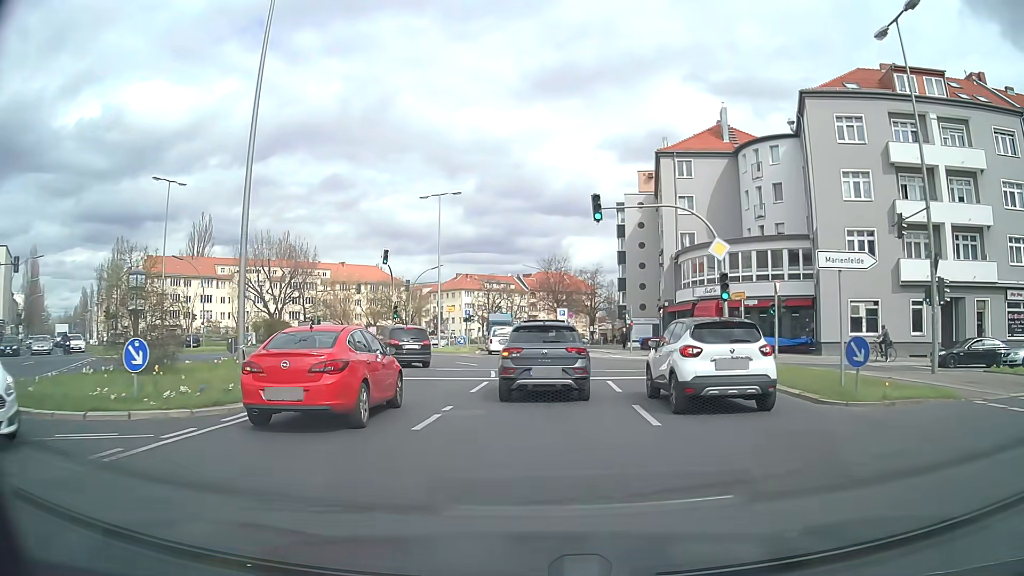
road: secondary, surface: asphalt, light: Day
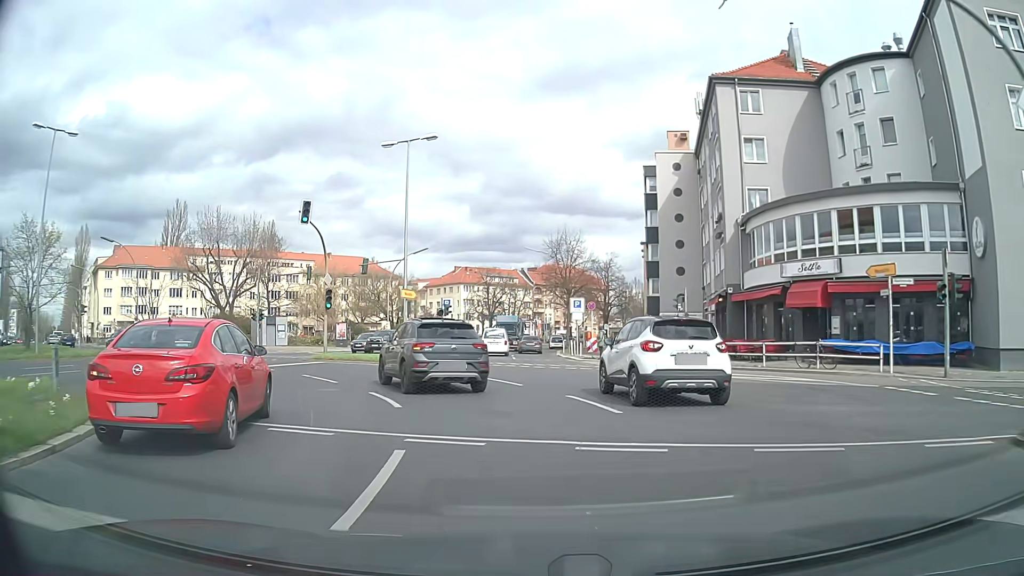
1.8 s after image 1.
(+0.2, +16.1) m; 0°
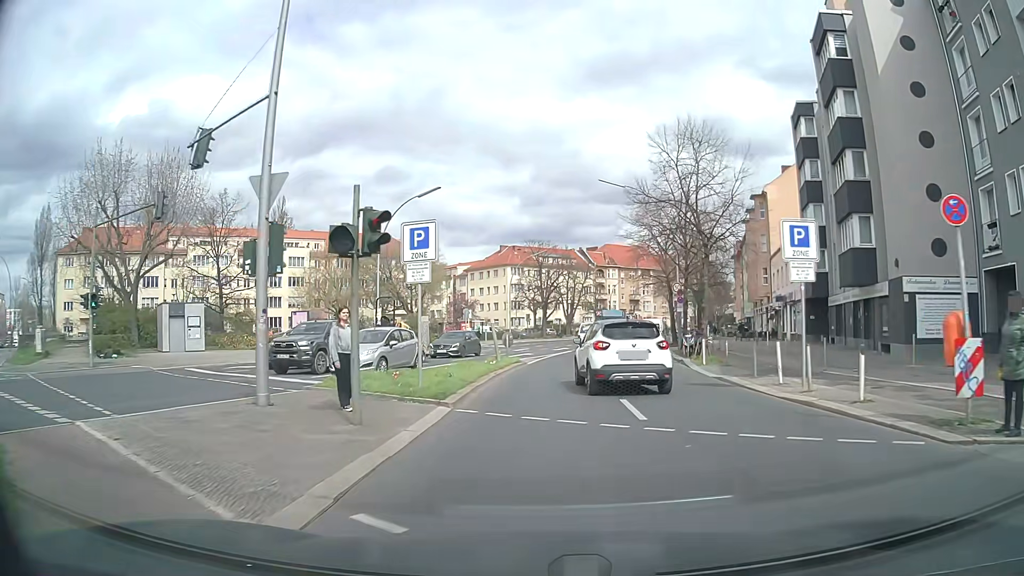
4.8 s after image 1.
(-2.0, +28.3) m; -5°
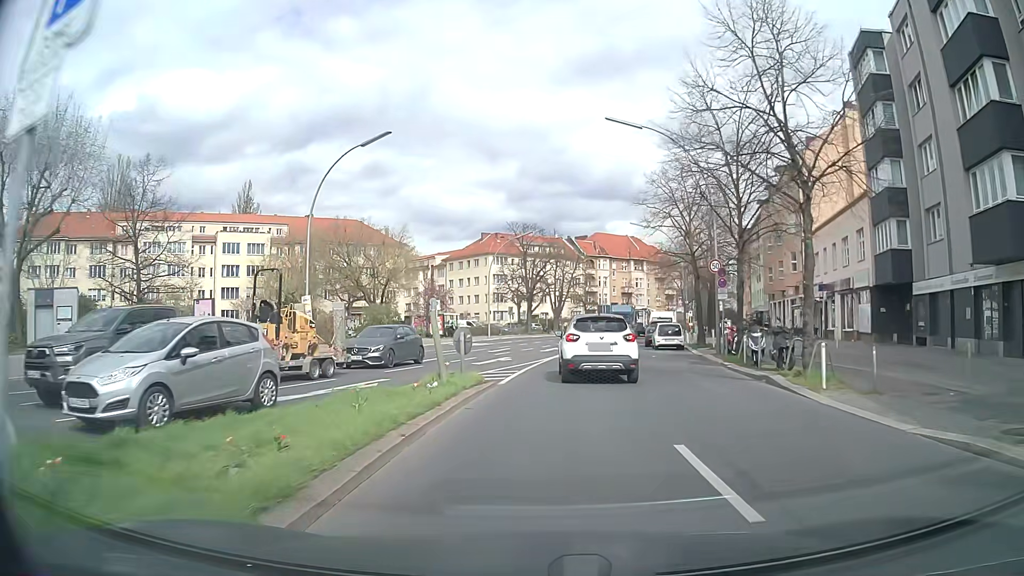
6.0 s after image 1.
(+0.1, +11.6) m; +1°
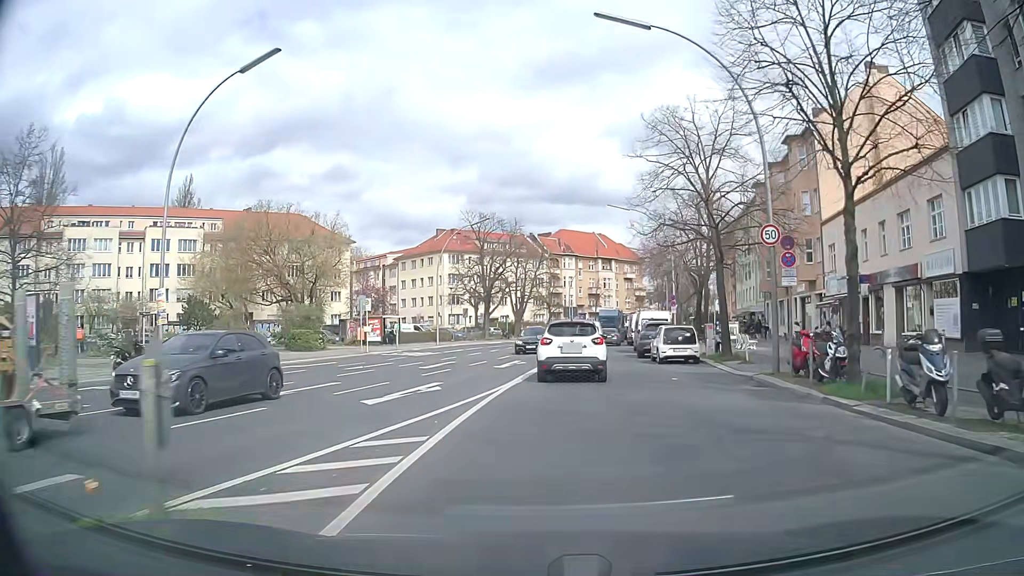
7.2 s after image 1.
(+0.3, +11.0) m; +4°
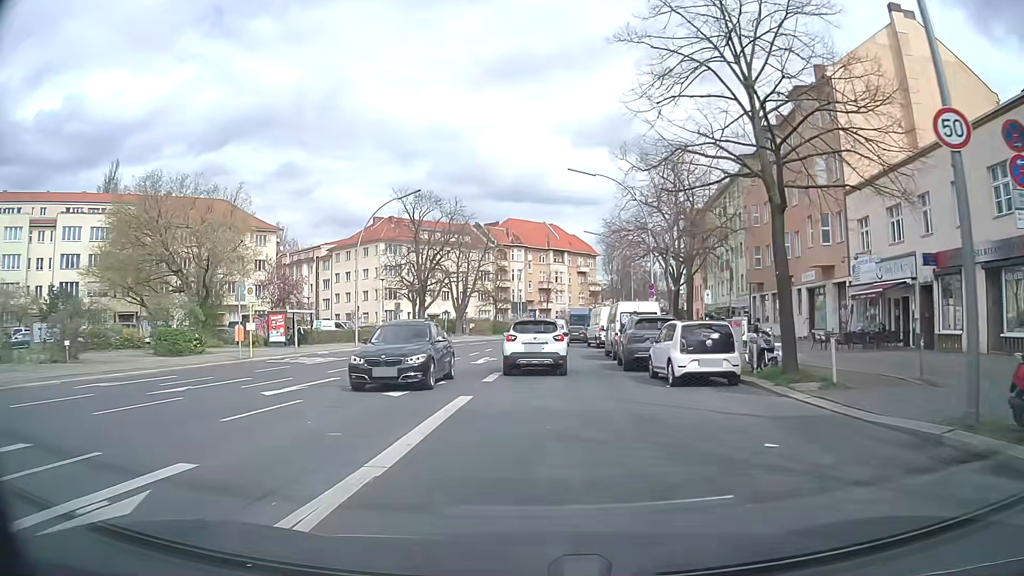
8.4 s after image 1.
(+0.3, +10.8) m; +3°
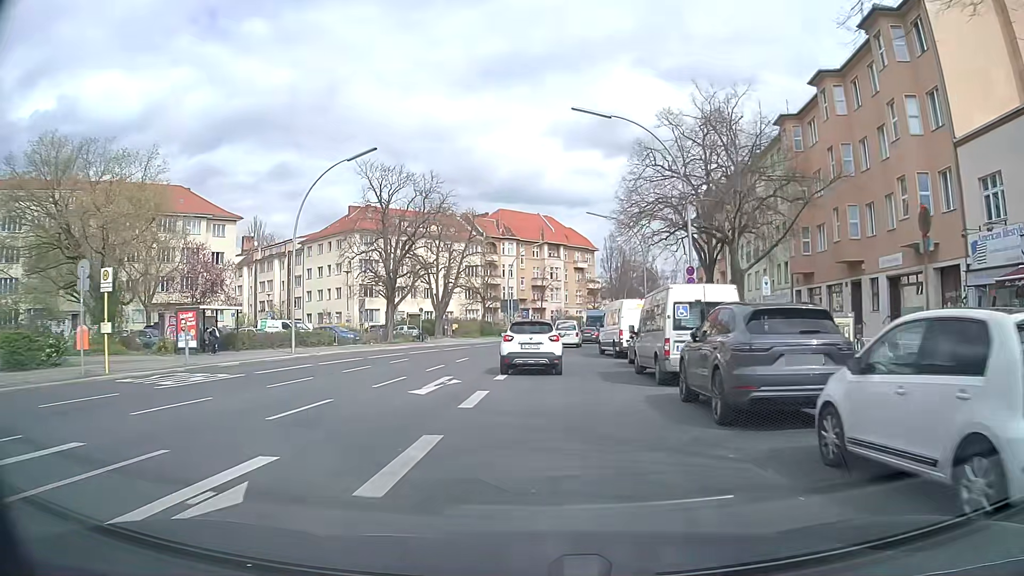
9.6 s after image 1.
(+0.2, +11.5) m; +1°
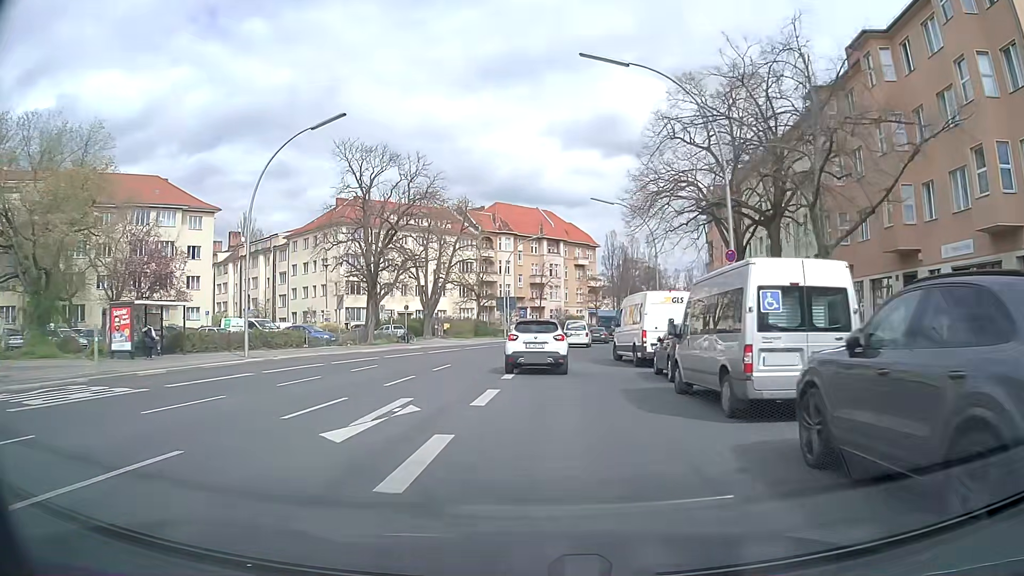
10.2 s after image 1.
(0.0, +6.0) m; 0°
(0, +10) (+1, +20) (+1, +30) (+3, +40) (+4, +50) (+5, +60) (+7, +70) (+10, +79) (+13, +89) (+18, +97) m
